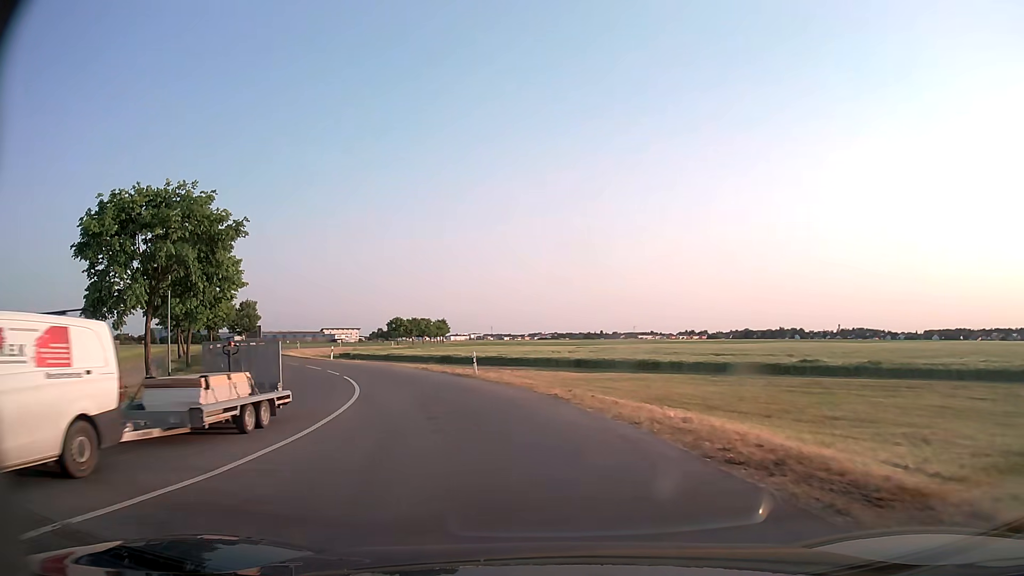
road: tertiary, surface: asphalt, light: Day
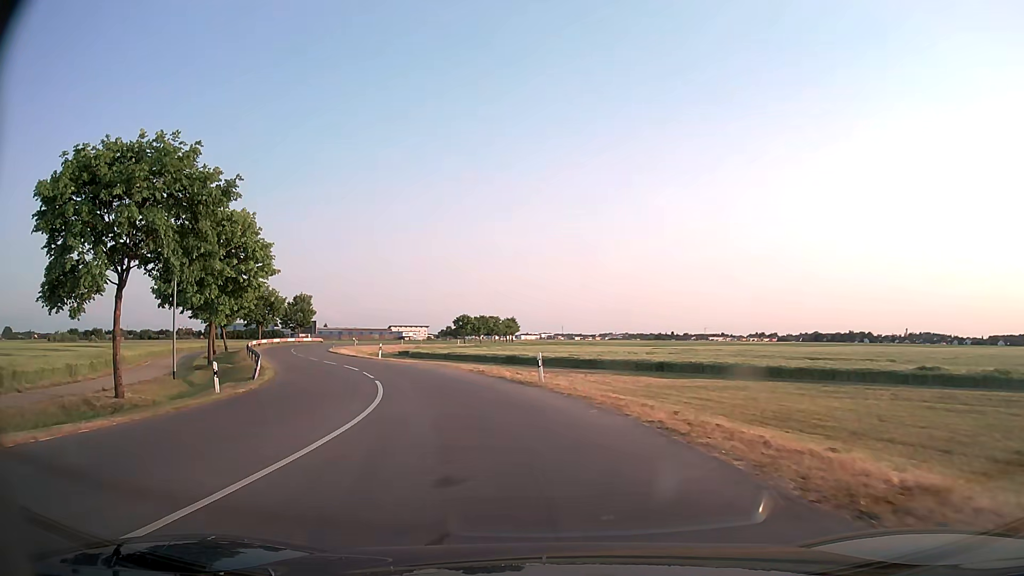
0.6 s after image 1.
(-0.3, +6.4) m; -6°
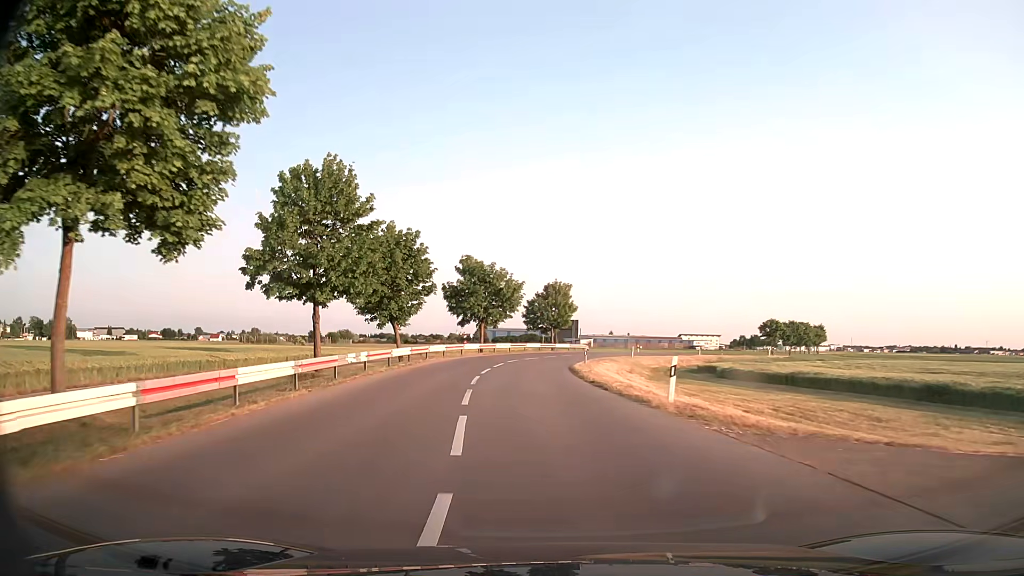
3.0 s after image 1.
(-6.9, +30.8) m; -24°
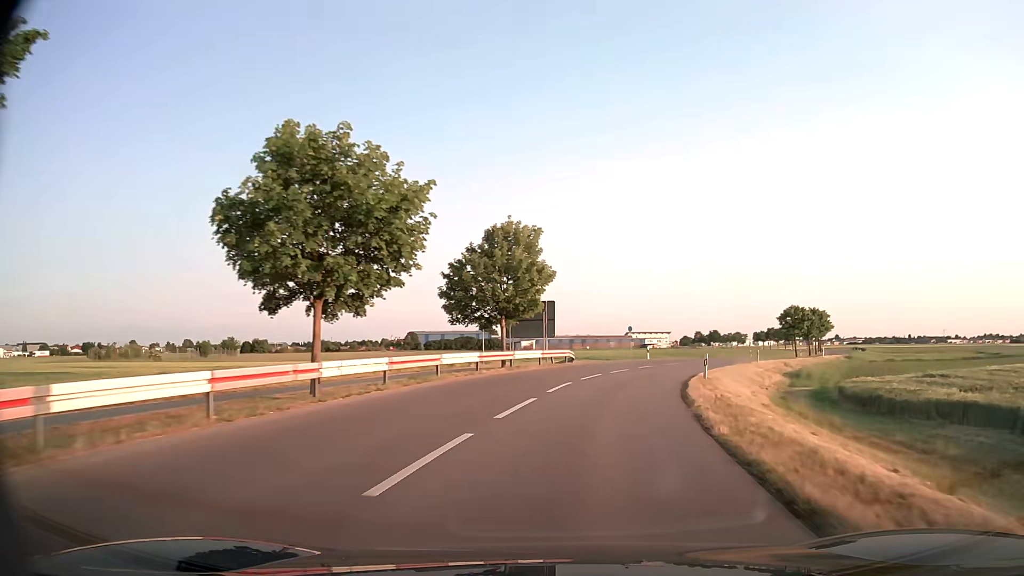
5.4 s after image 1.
(-0.7, +38.3) m; +5°
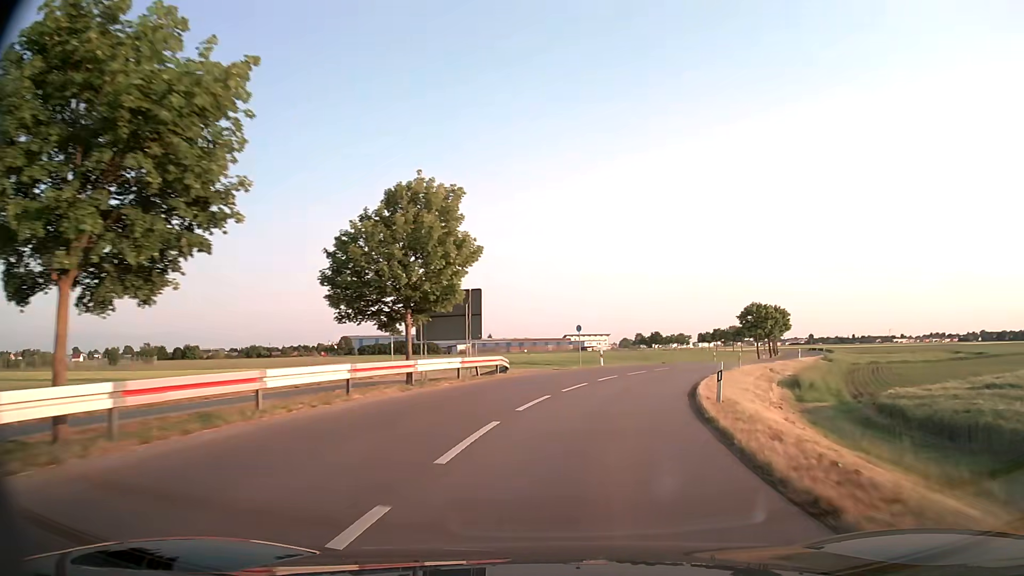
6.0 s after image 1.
(+0.4, +10.2) m; +5°
(+1, +10) (+2, +20) (+5, +29) (+8, +39) (+13, +48) (+17, +57) (+22, +65) (+27, +74) (+32, +83) (+36, +92) m
